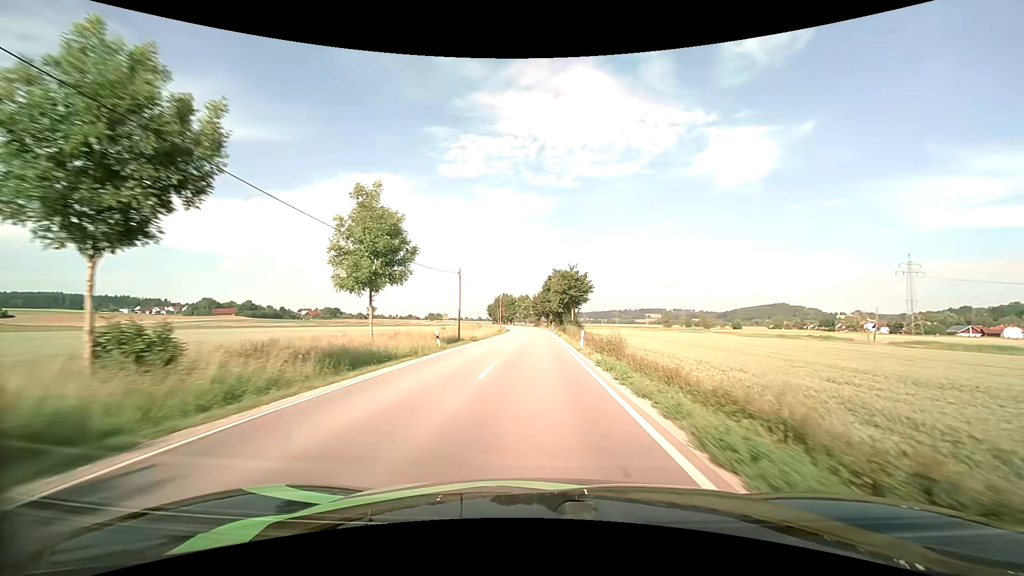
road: secondary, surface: asphalt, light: Day
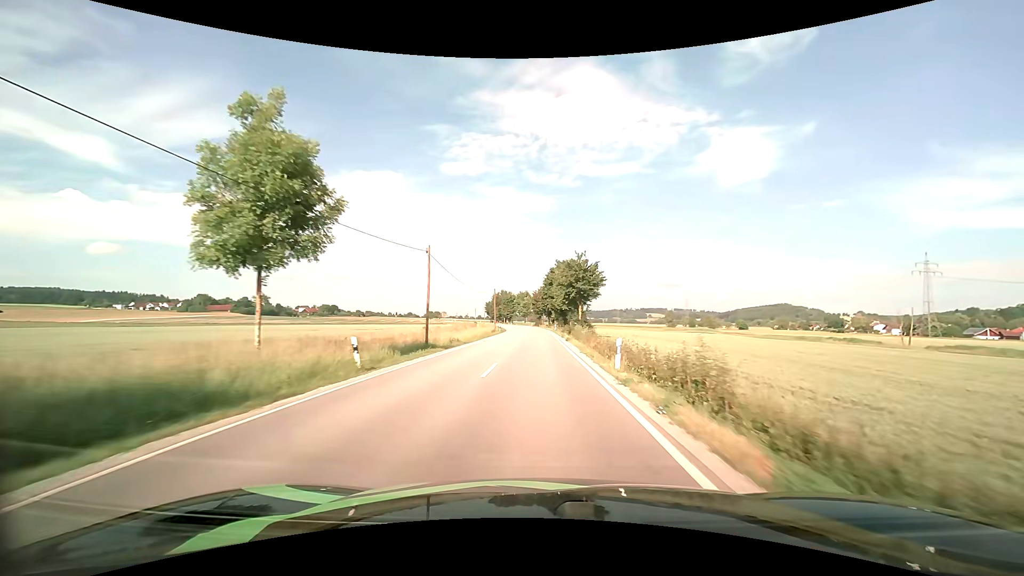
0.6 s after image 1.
(0.0, +11.5) m; 0°
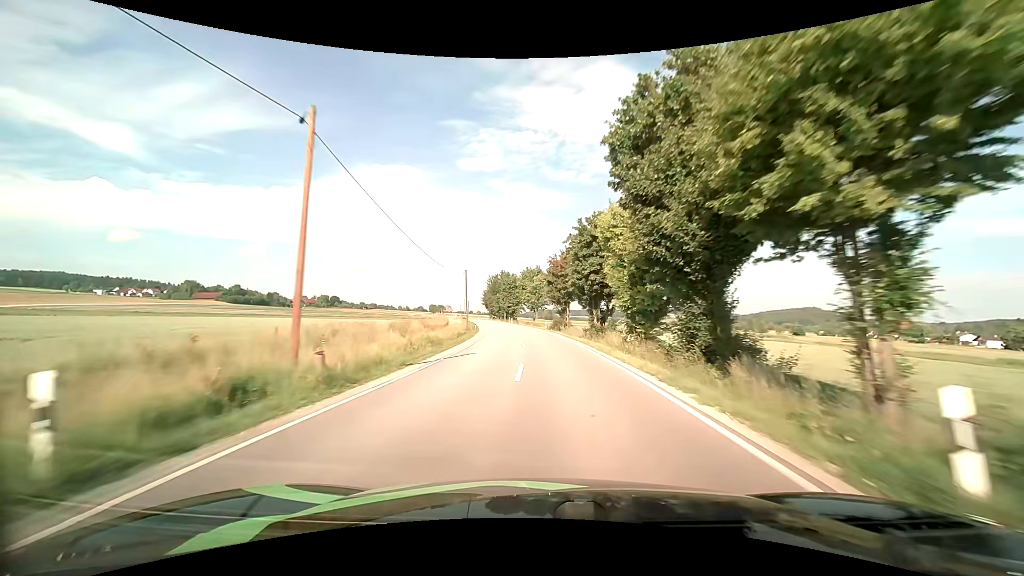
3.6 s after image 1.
(-0.5, +61.6) m; -2°
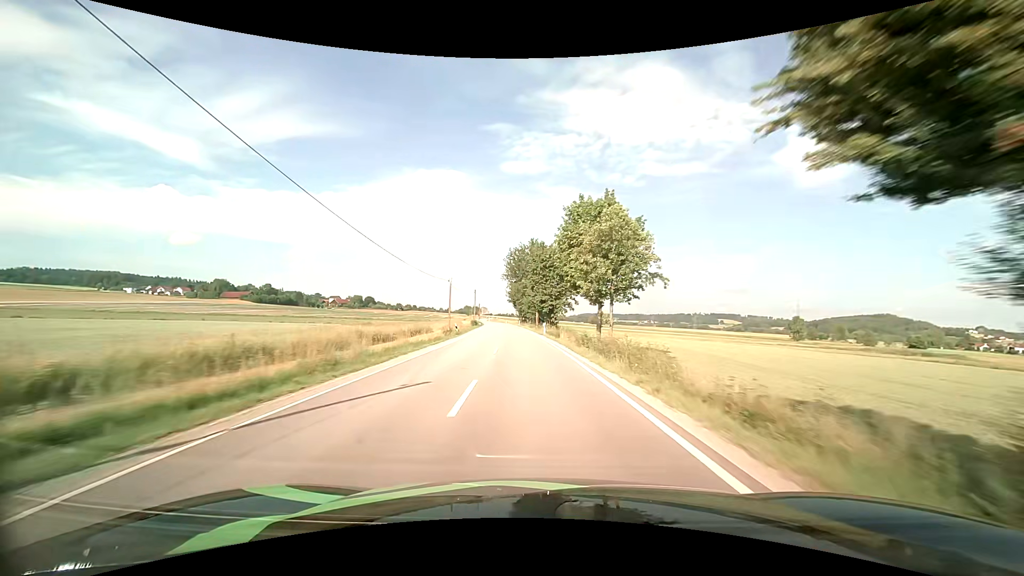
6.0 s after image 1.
(-1.4, +52.3) m; -5°
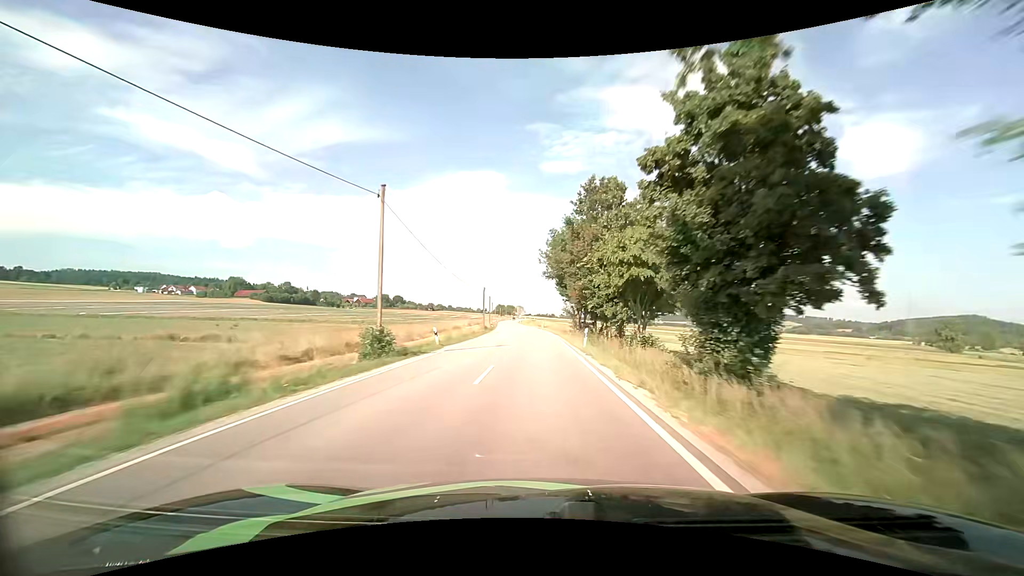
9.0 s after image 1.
(-3.7, +68.9) m; -5°
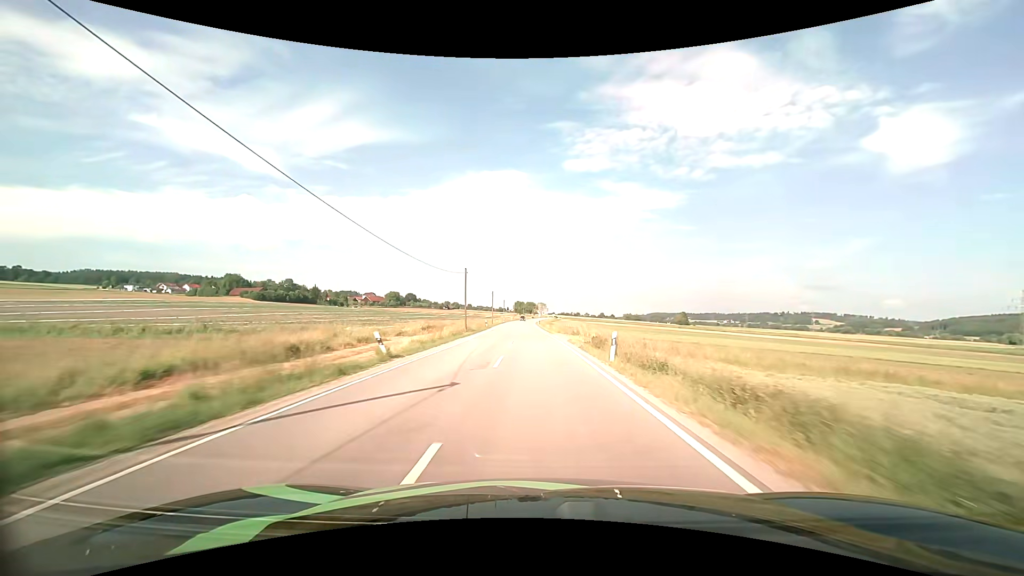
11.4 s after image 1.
(-1.0, +57.1) m; -3°
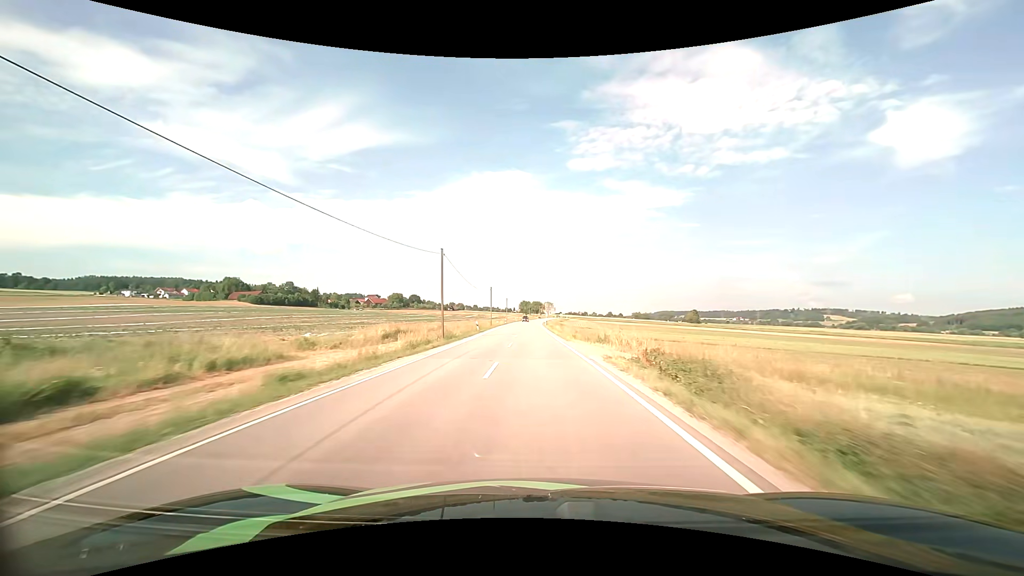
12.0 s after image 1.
(-0.1, +14.5) m; -1°
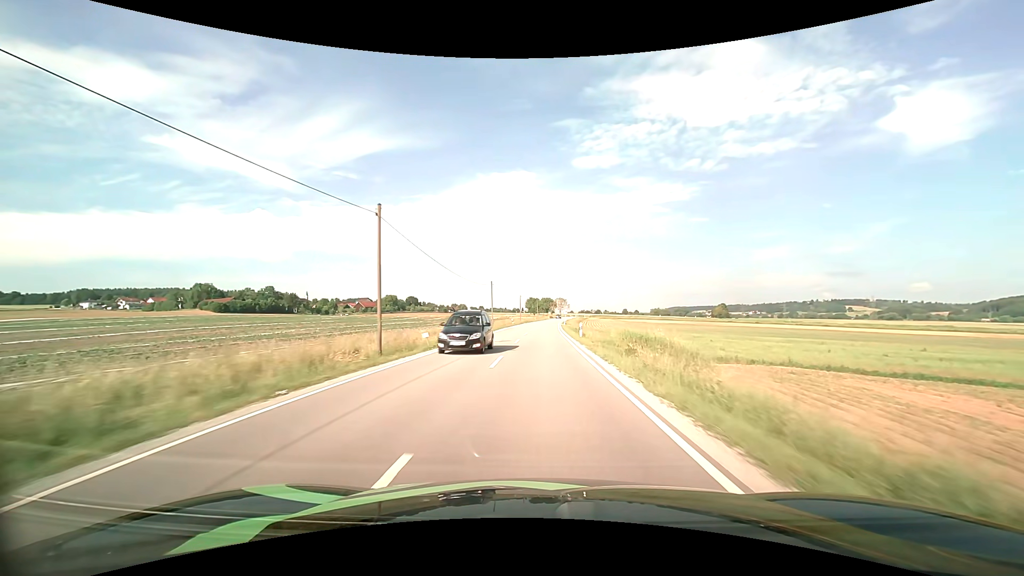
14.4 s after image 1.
(-0.9, +58.2) m; -1°
(0, +10) (0, +20) (0, +30) (0, +40) (+1, +50) (+1, +60) (+1, +70) (+2, +80) (+2, +90) (+3, +100) m
